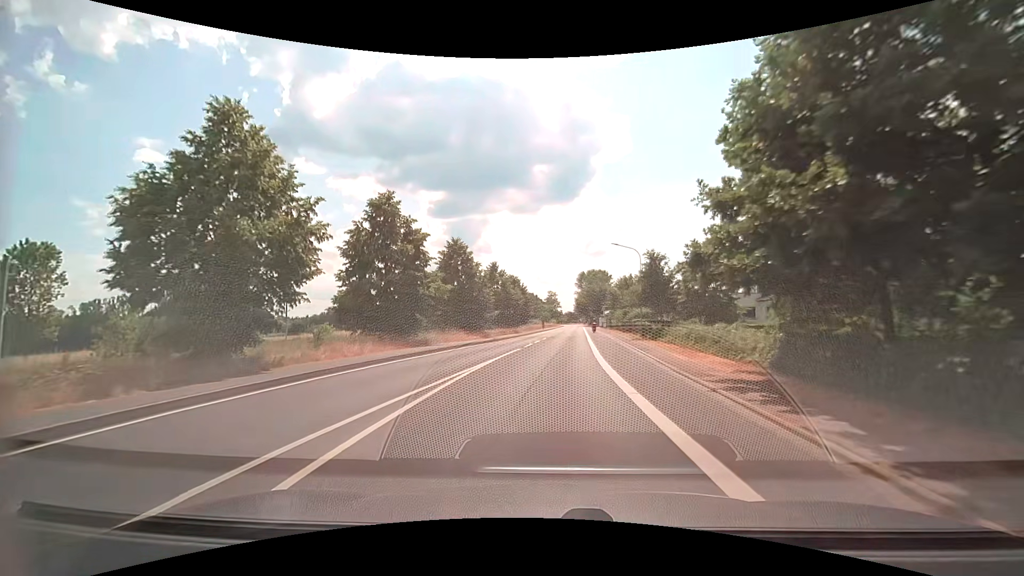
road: secondary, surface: asphalt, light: Day
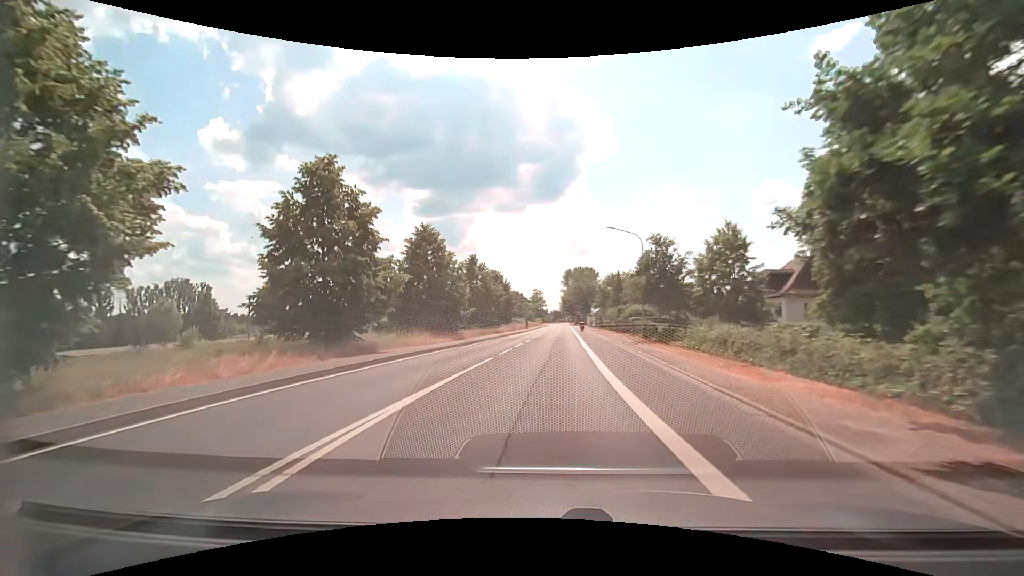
(+0.1, +6.9) m; +2°
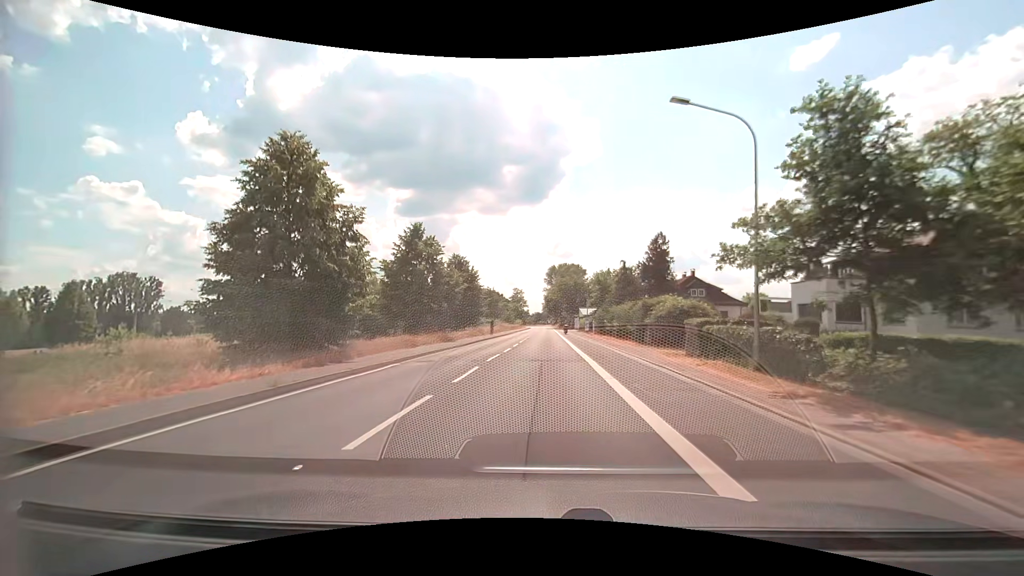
(+0.4, +20.7) m; +2°
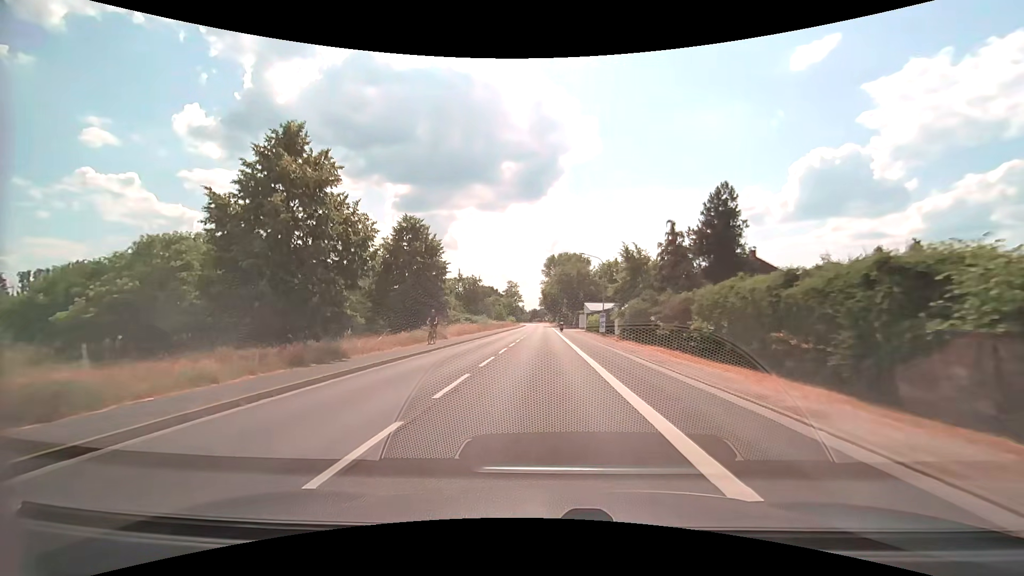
(+0.1, +21.0) m; 0°
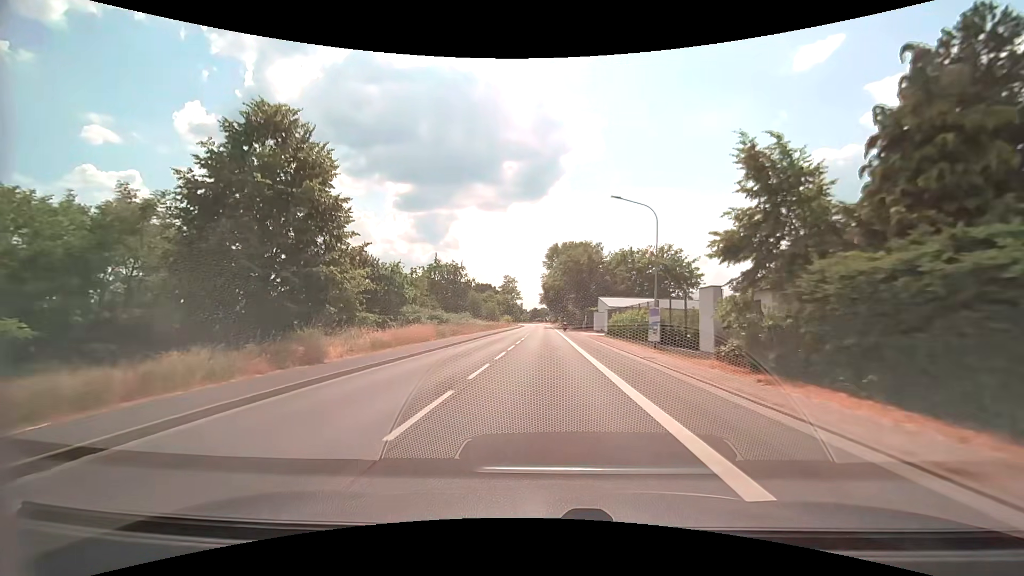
(+0.1, +21.5) m; 0°
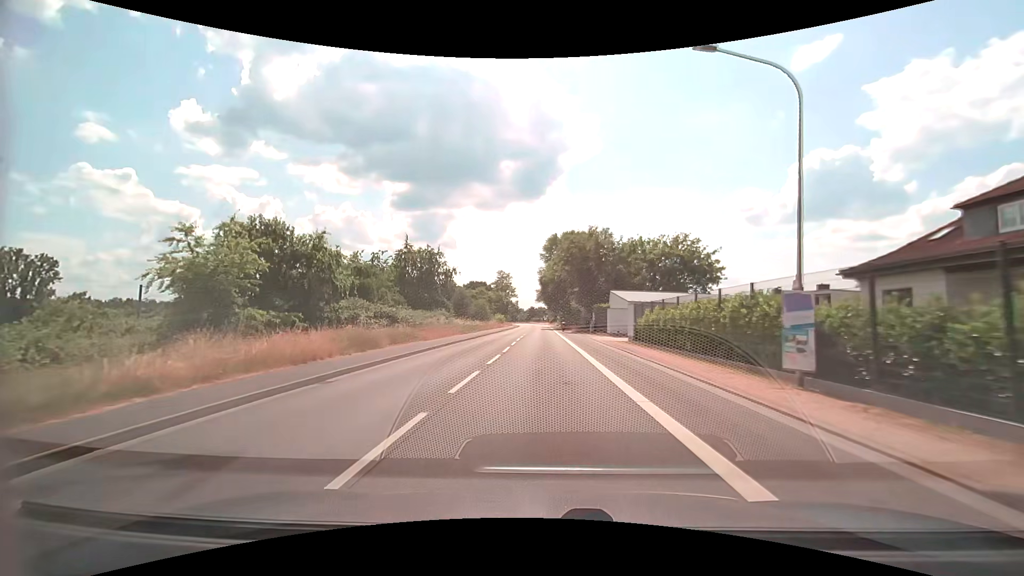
(0.0, +14.4) m; 0°
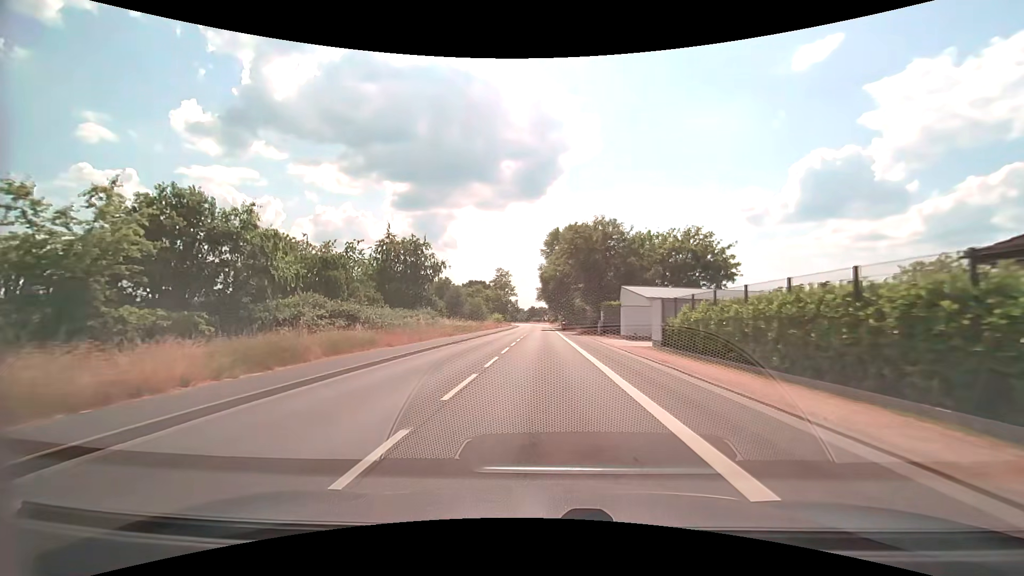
(0.0, +7.1) m; 0°
(0, +10) (0, +20) (0, +30) (0, +40) (0, +50) (0, +60) (0, +70) (0, +80) (0, +90) (0, +100) m
